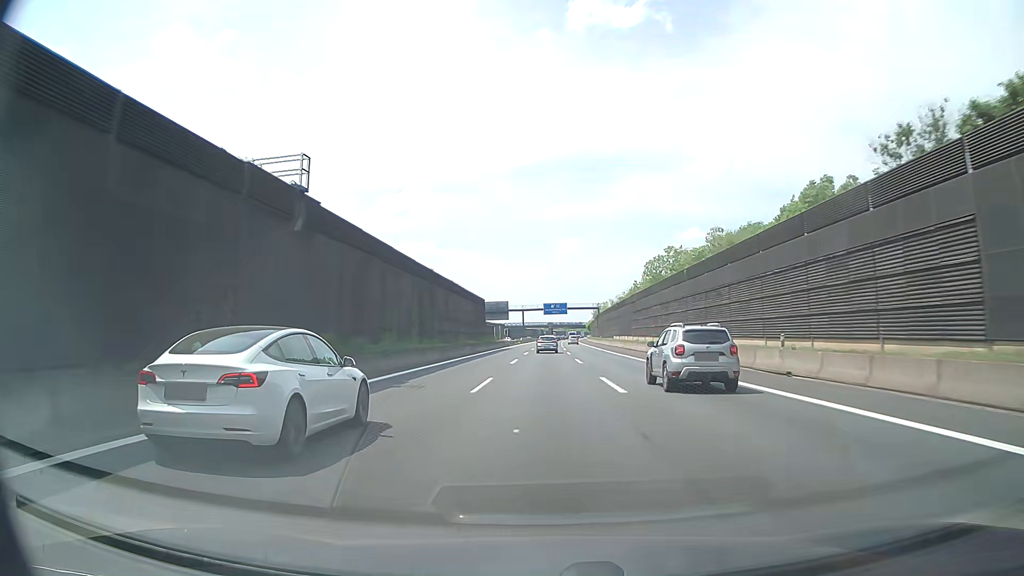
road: motorway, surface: asphalt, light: Day
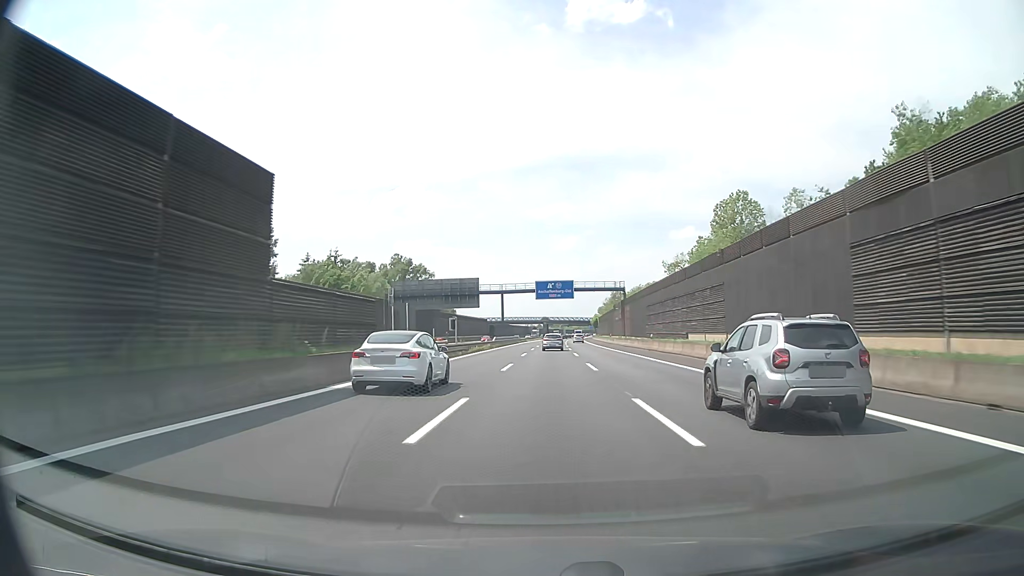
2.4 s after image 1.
(-1.0, +63.9) m; -1°
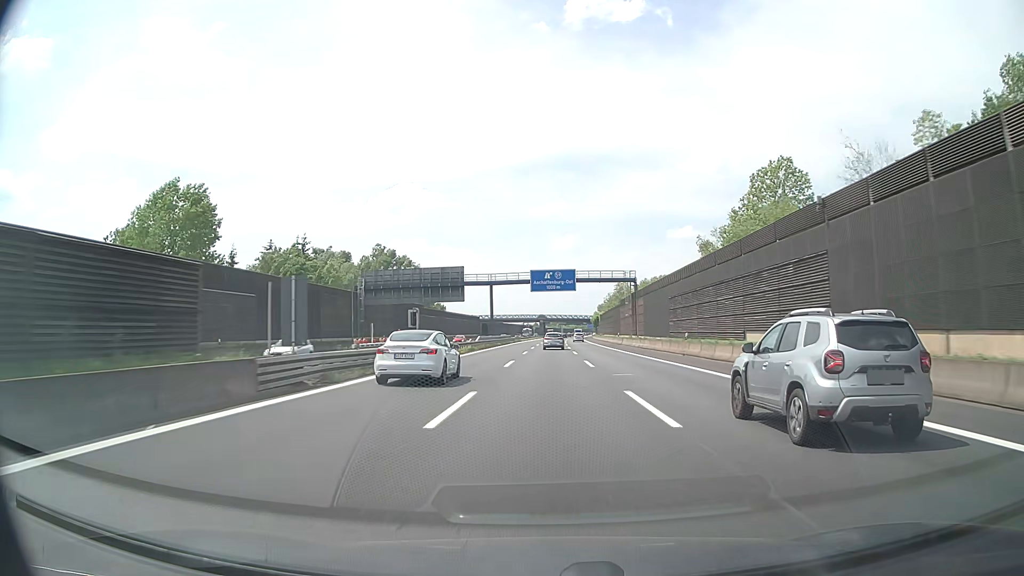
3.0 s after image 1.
(0.0, +16.0) m; 0°
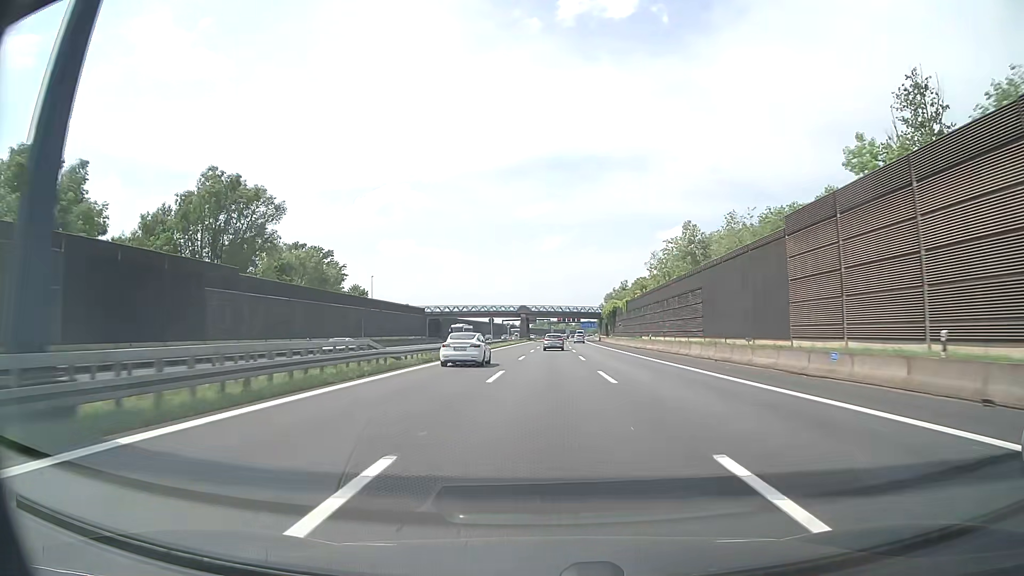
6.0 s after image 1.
(+0.9, +79.9) m; +1°
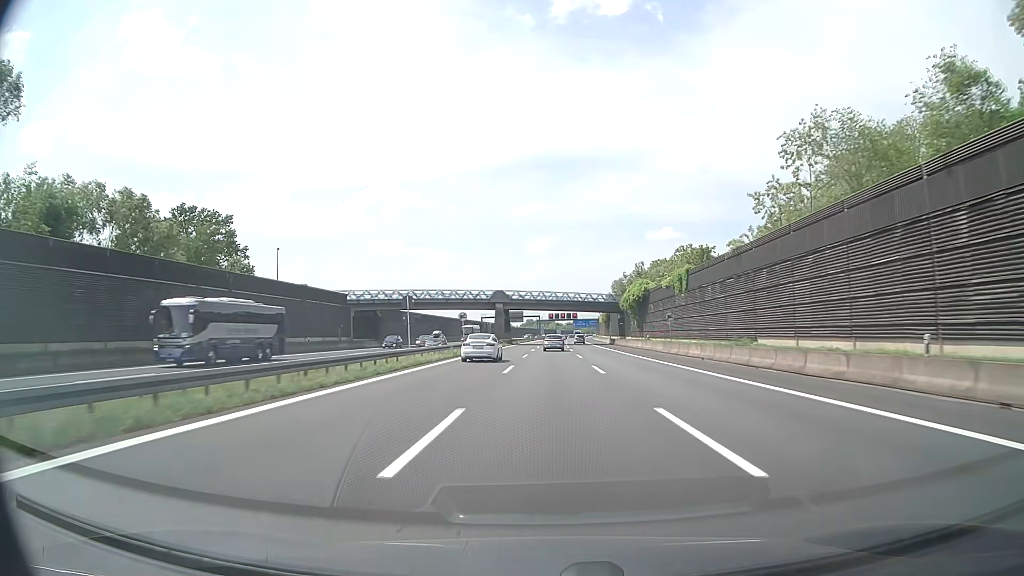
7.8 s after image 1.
(+0.4, +48.8) m; +1°
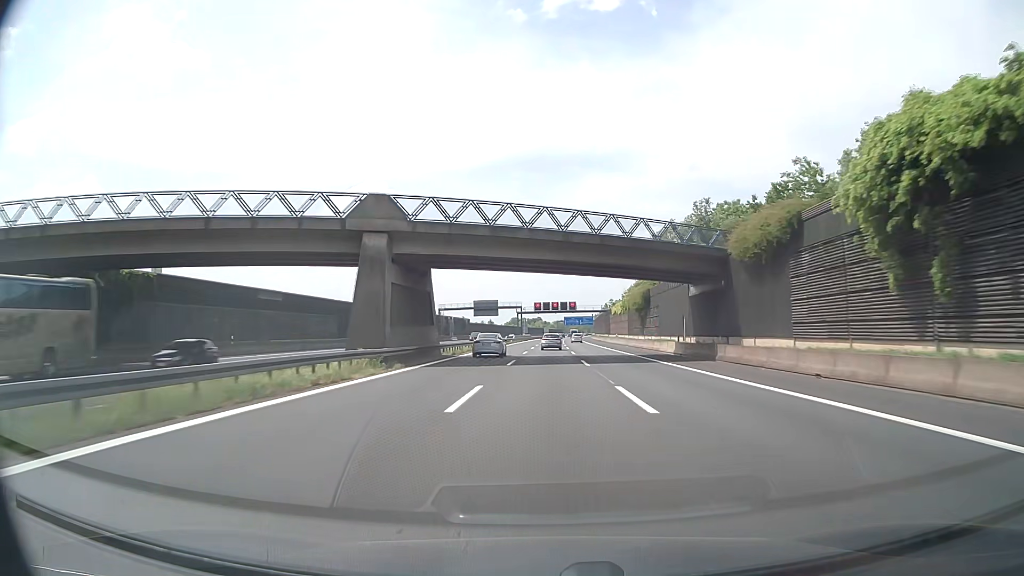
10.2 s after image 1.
(+0.8, +66.2) m; +1°
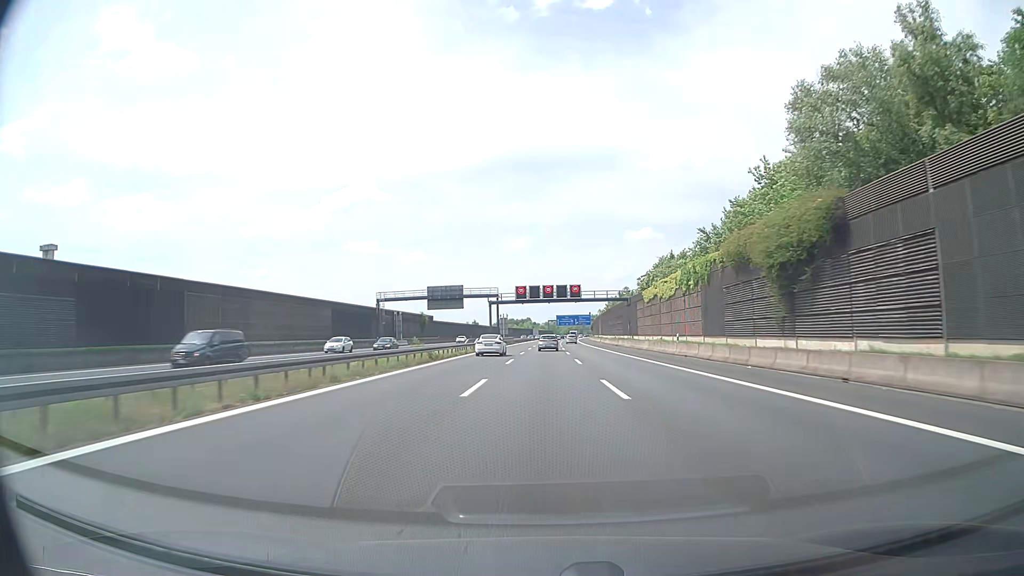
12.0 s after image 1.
(+0.4, +50.6) m; +1°
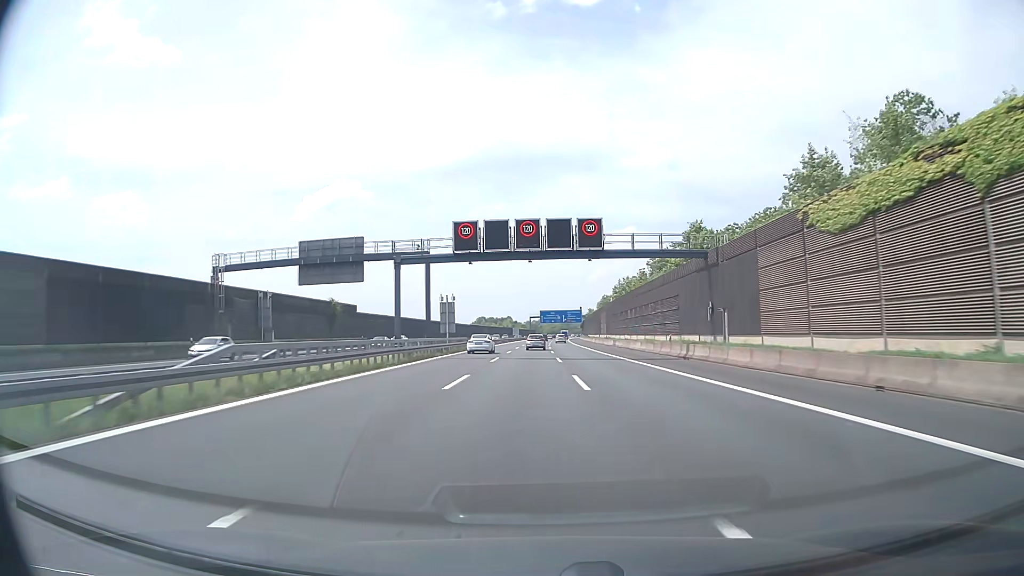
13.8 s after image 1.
(+0.6, +51.6) m; +1°
(0, +10) (0, +20) (0, +30) (0, +40) (0, +50) (0, +60) (0, +70) (0, +80) (+1, +90) (+1, +100) m
